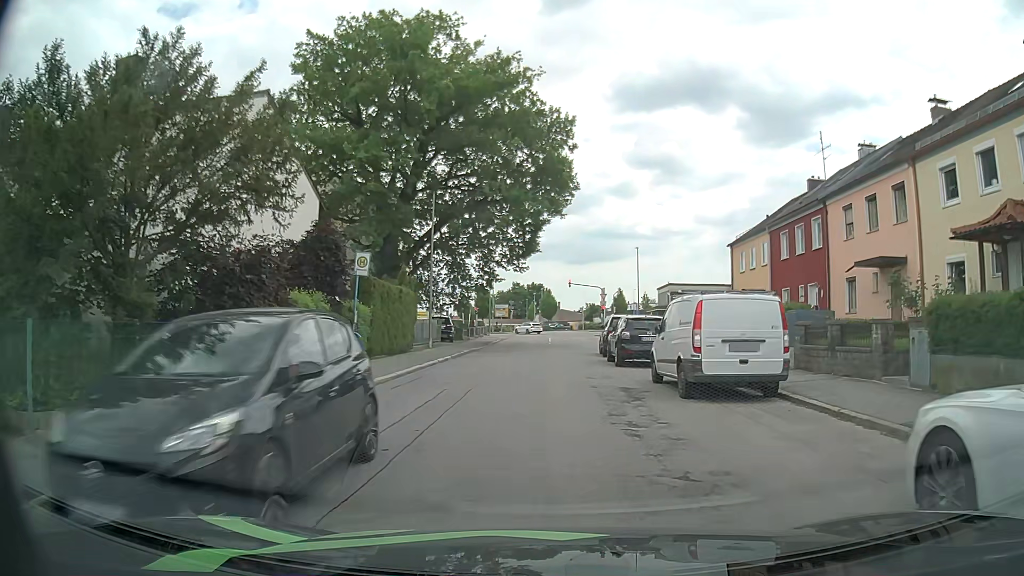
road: residential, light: Day
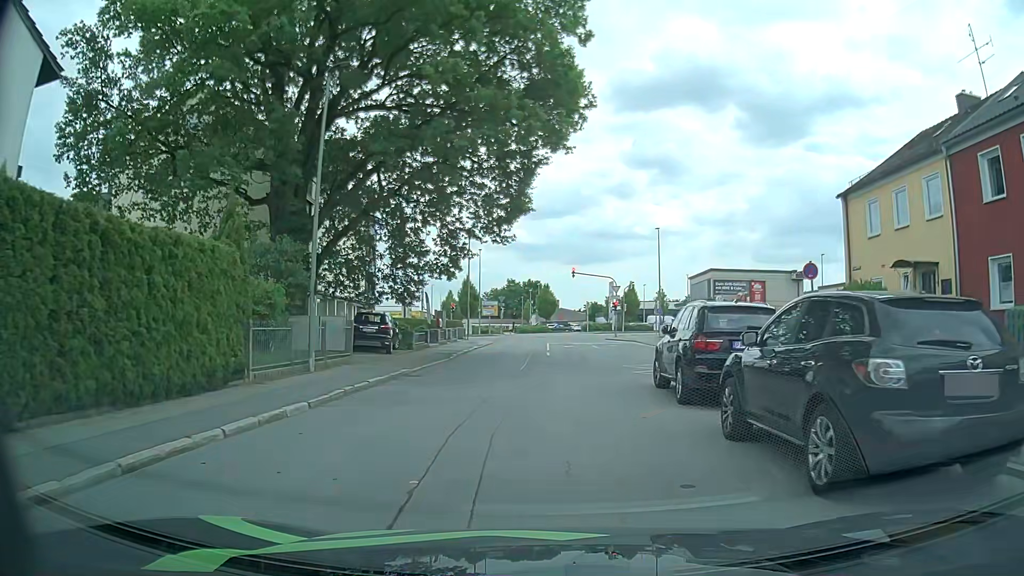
(+0.1, +16.6) m; +1°
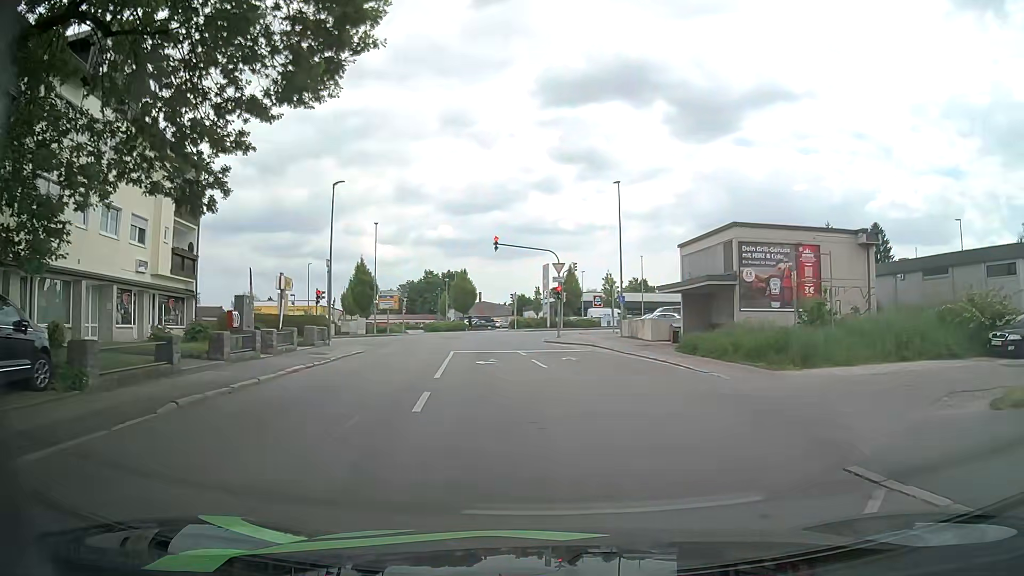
(+0.4, +19.1) m; +4°
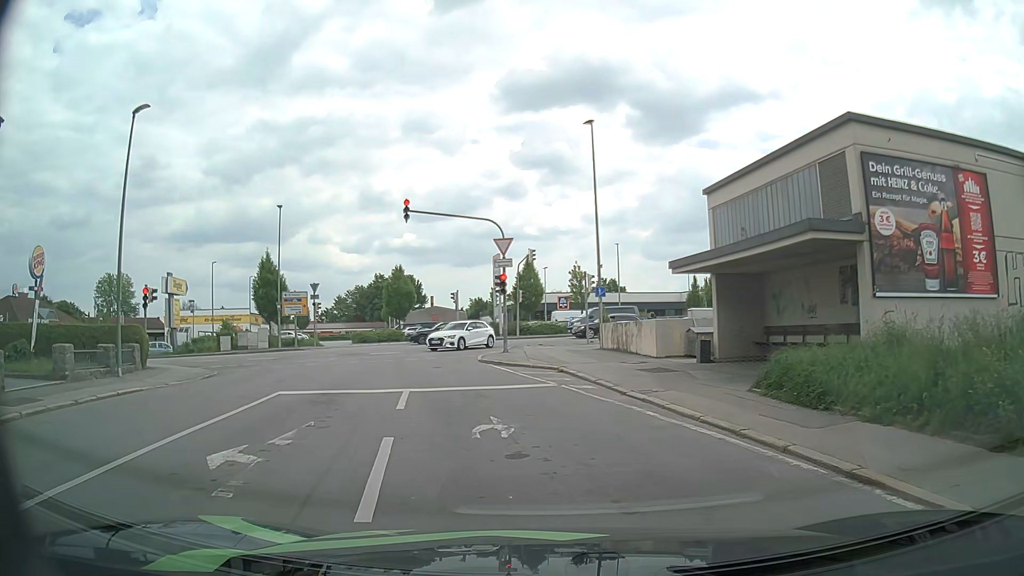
(+1.3, +14.2) m; +5°
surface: asphalt
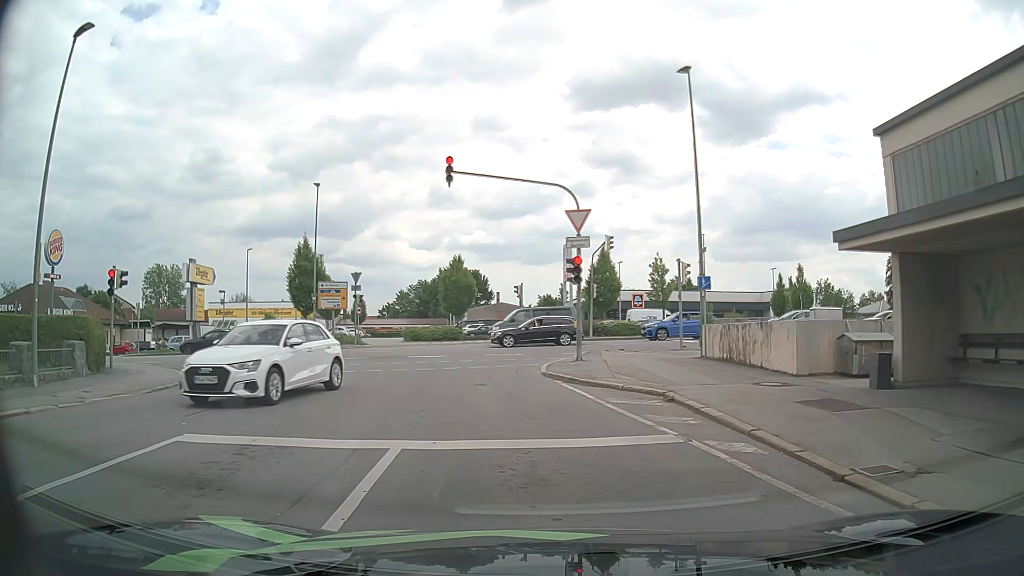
(-0.4, +6.5) m; -6°
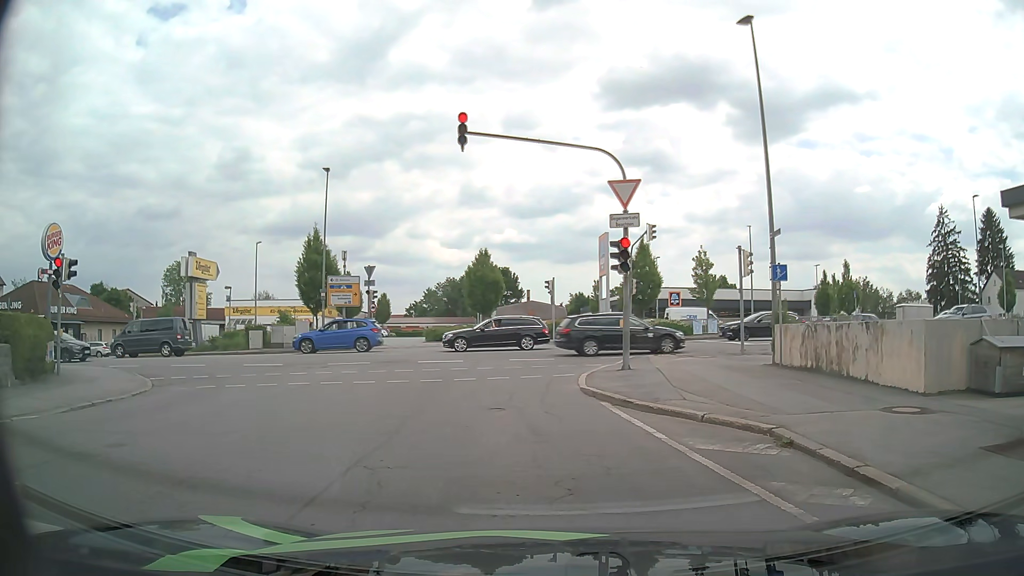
(-0.1, +4.0) m; -4°
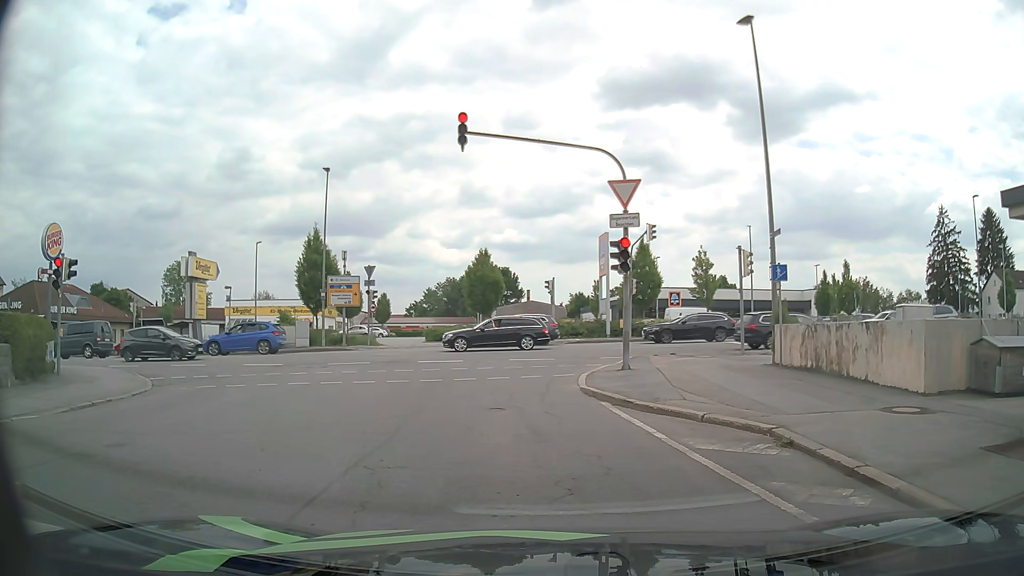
(0.0, 0.0) m; 0°
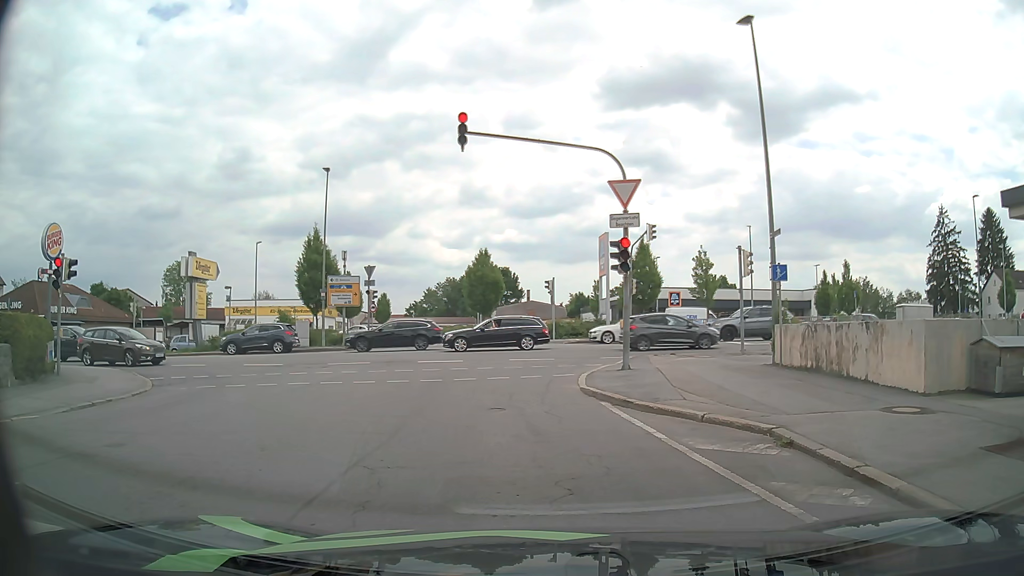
(0.0, 0.0) m; 0°
(0, +10) (0, +20) (+6, +28) (+15, +30) (+25, +31) (+35, +31) (+45, +32) (+55, +32) (+65, +32) (+75, +32) m
